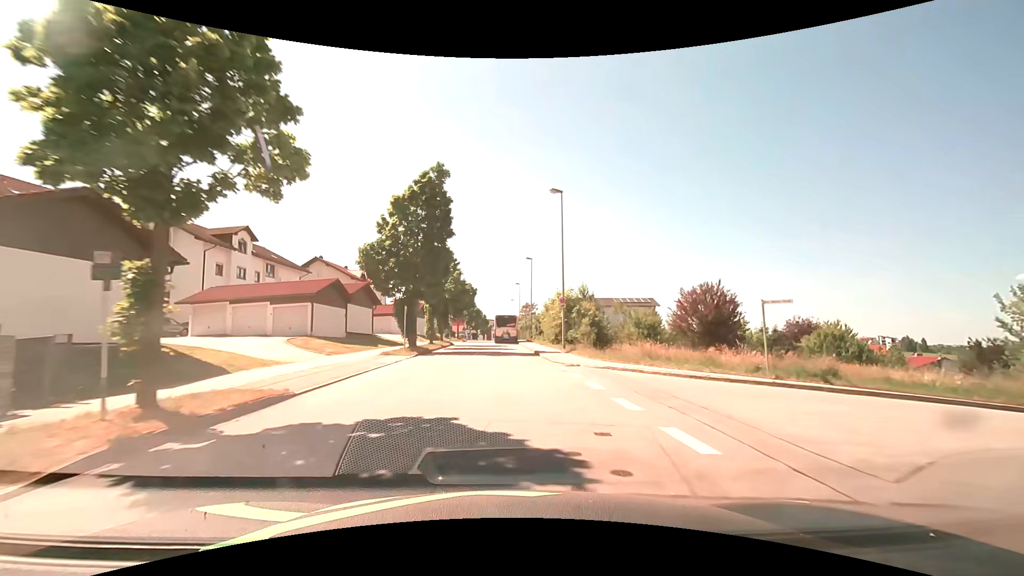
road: residential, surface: asphalt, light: Day
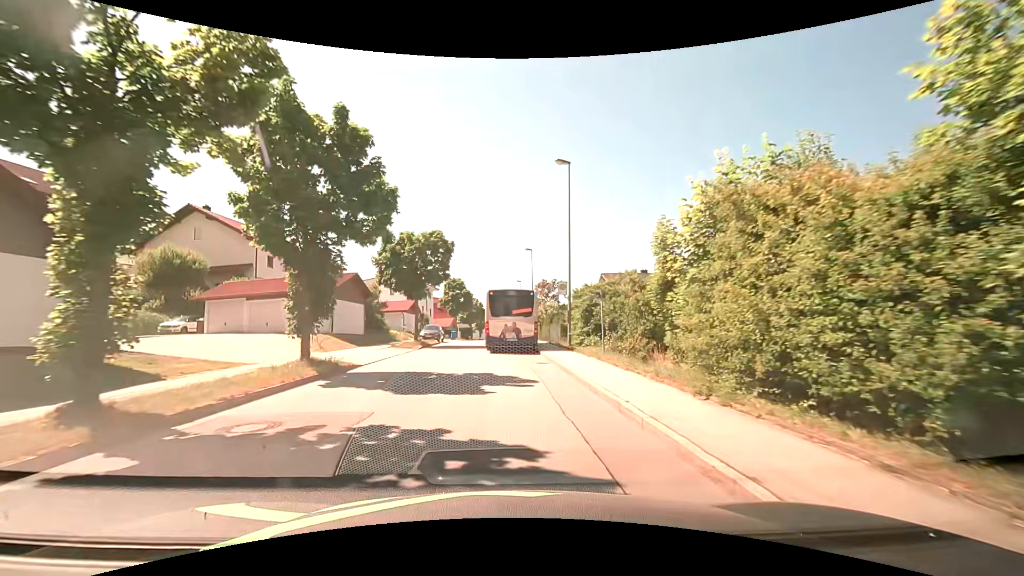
(-0.1, +32.6) m; 0°
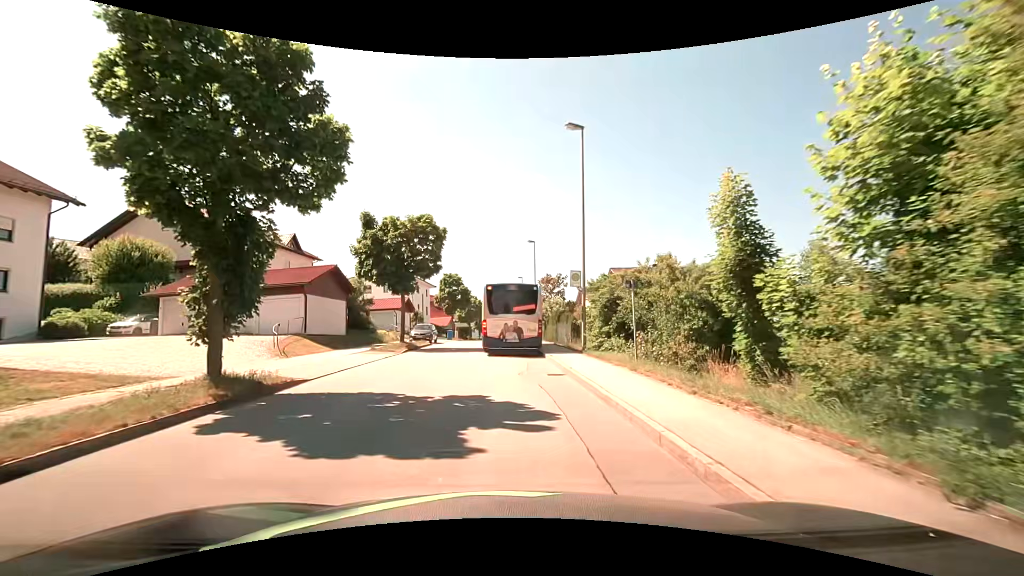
(0.0, +4.4) m; 0°
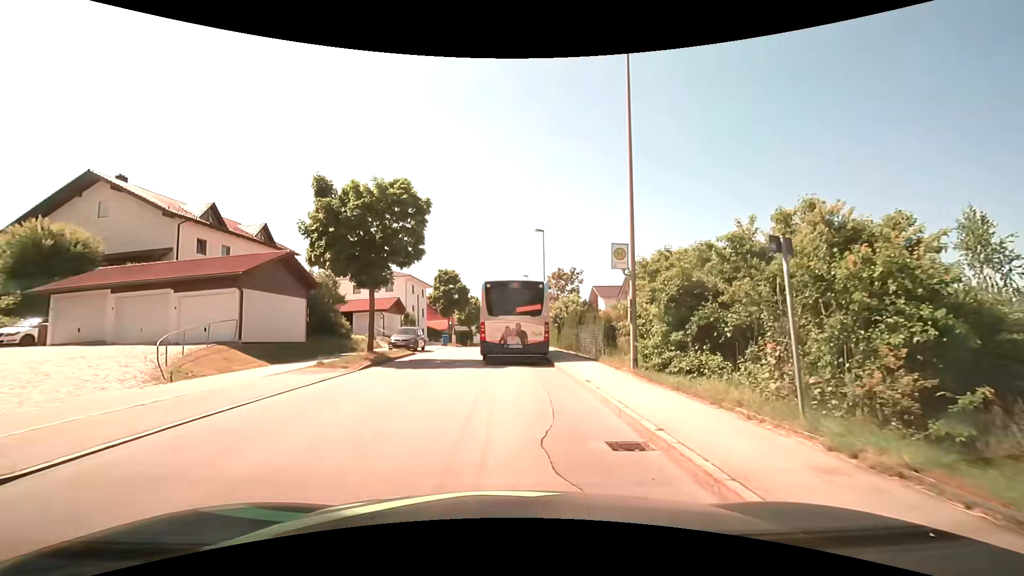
(0.0, +7.2) m; 0°
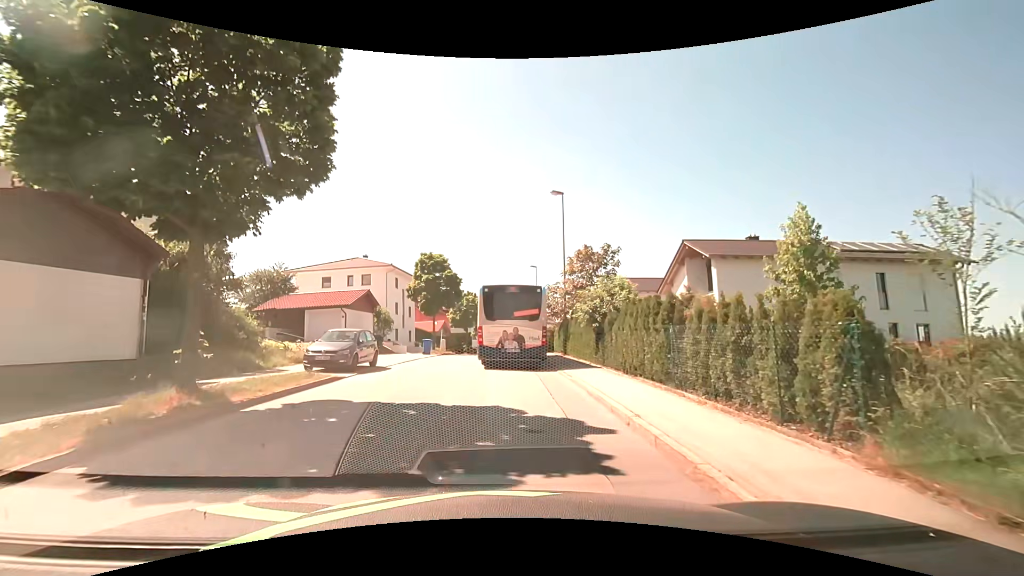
(-0.1, +12.7) m; -1°
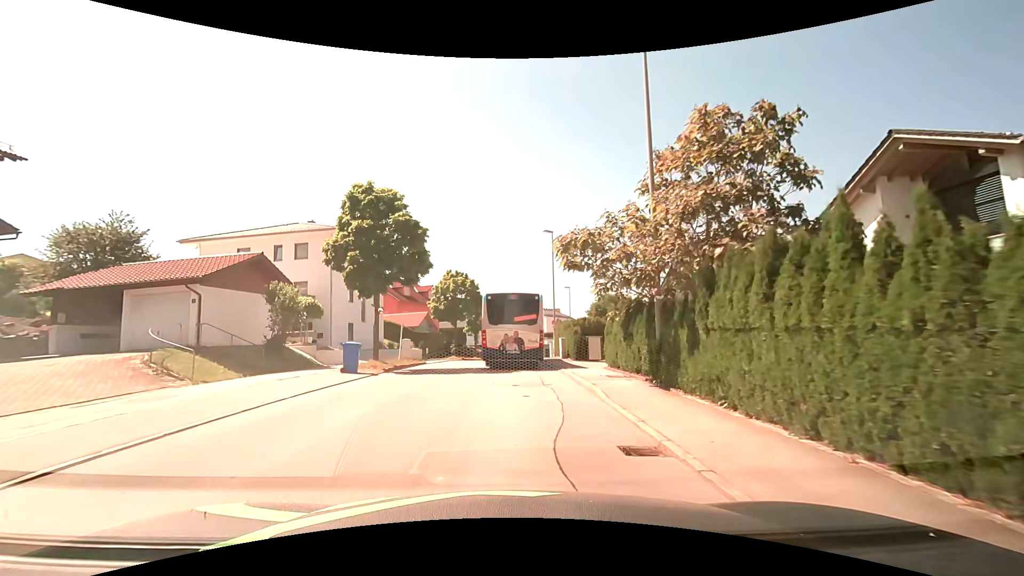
(0.0, +18.1) m; 0°
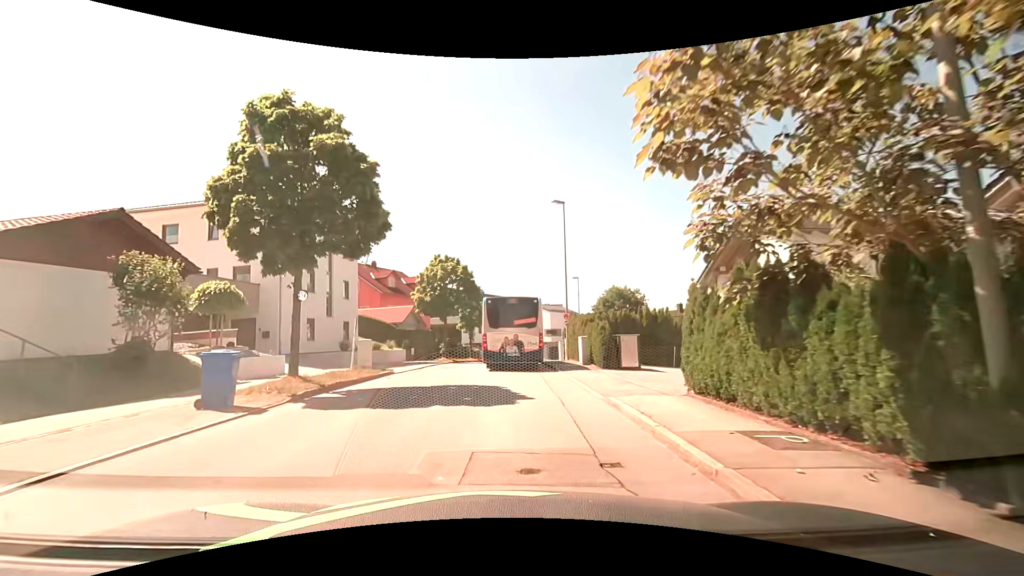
(0.0, +8.2) m; 0°
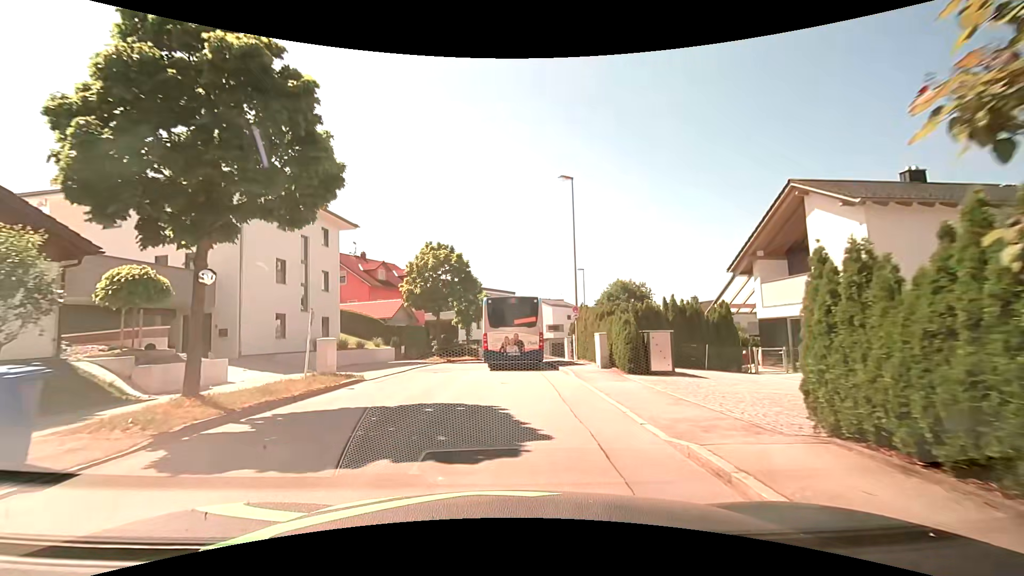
(0.0, +4.2) m; +1°
(0, +10) (0, +20) (-1, +30) (0, +40) (+1, +50) (+5, +59) (+10, +68) (+17, +75) (+25, +81) (+34, +85) m
